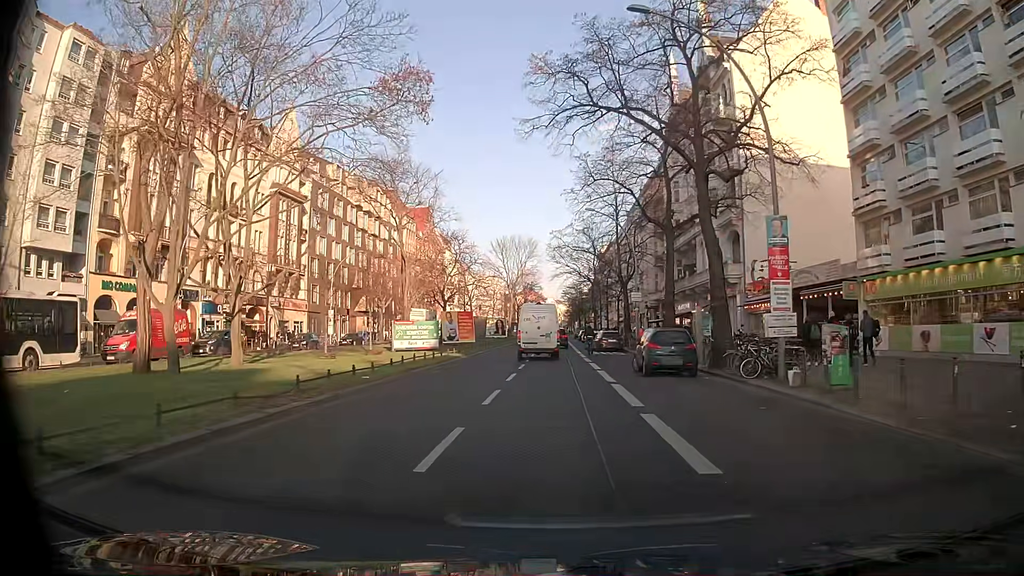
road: primary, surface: asphalt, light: Day
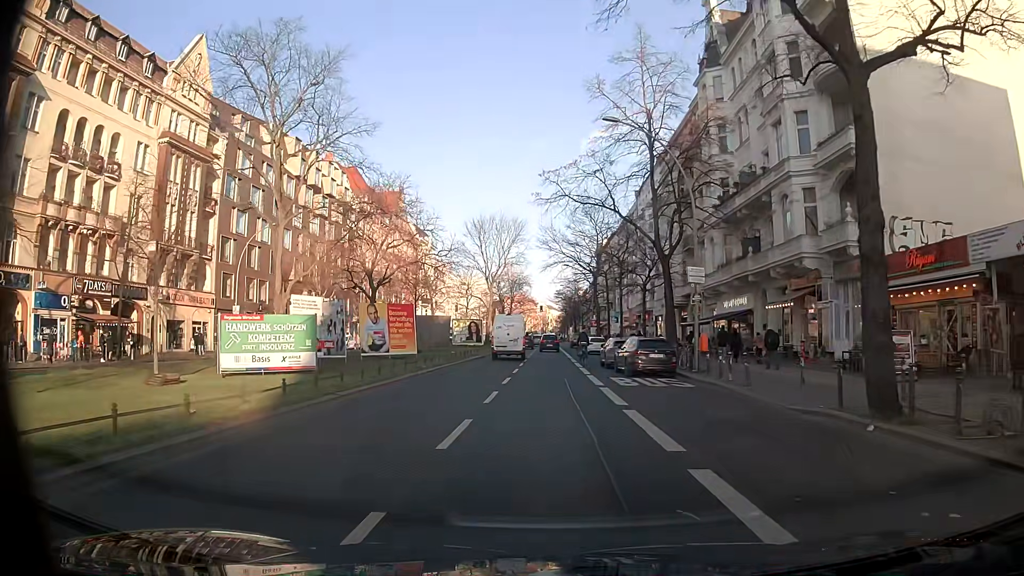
(0.0, +22.6) m; 0°
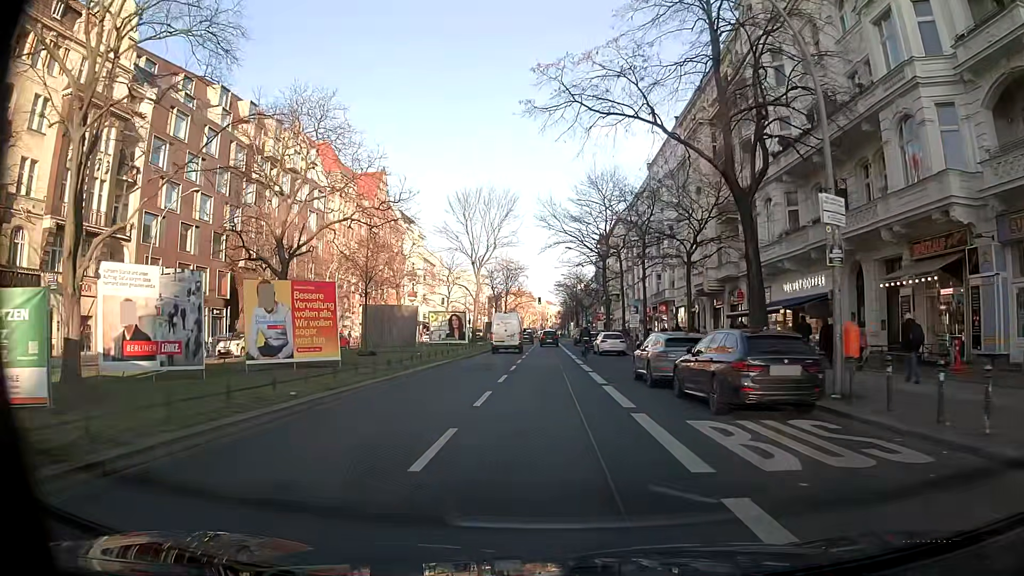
(0.0, +13.5) m; 0°
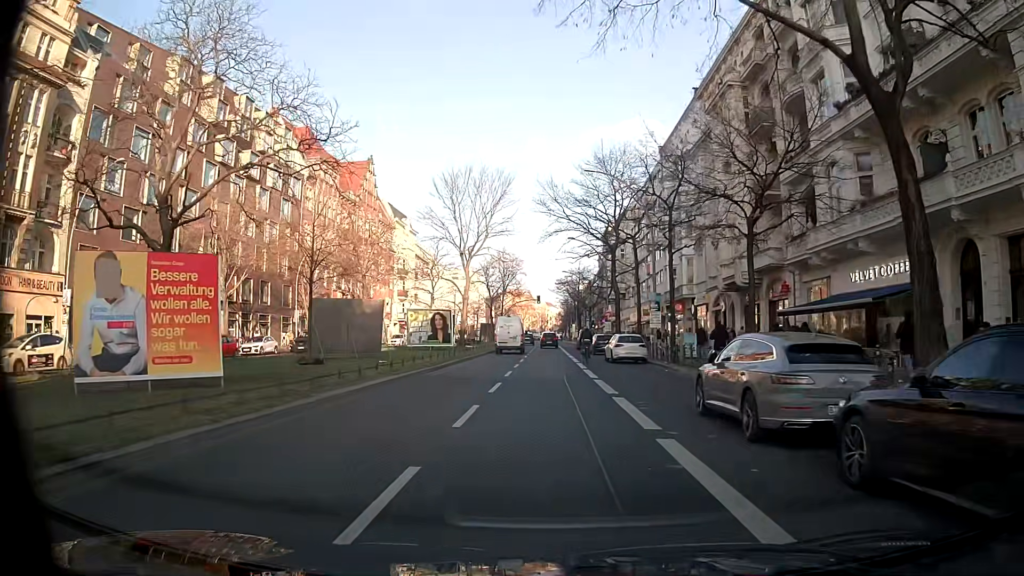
(0.0, +8.8) m; 0°
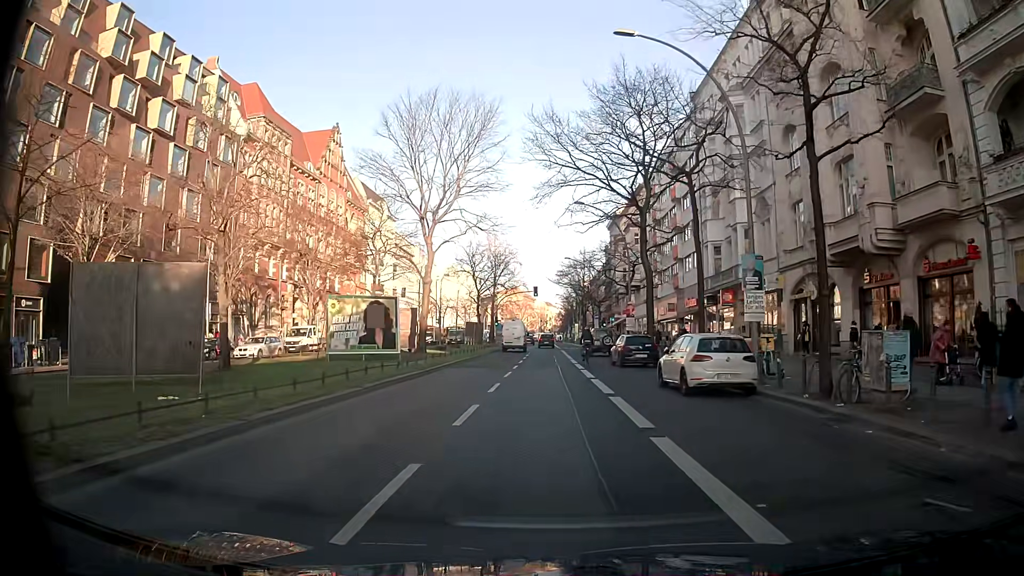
(0.0, +17.8) m; 0°
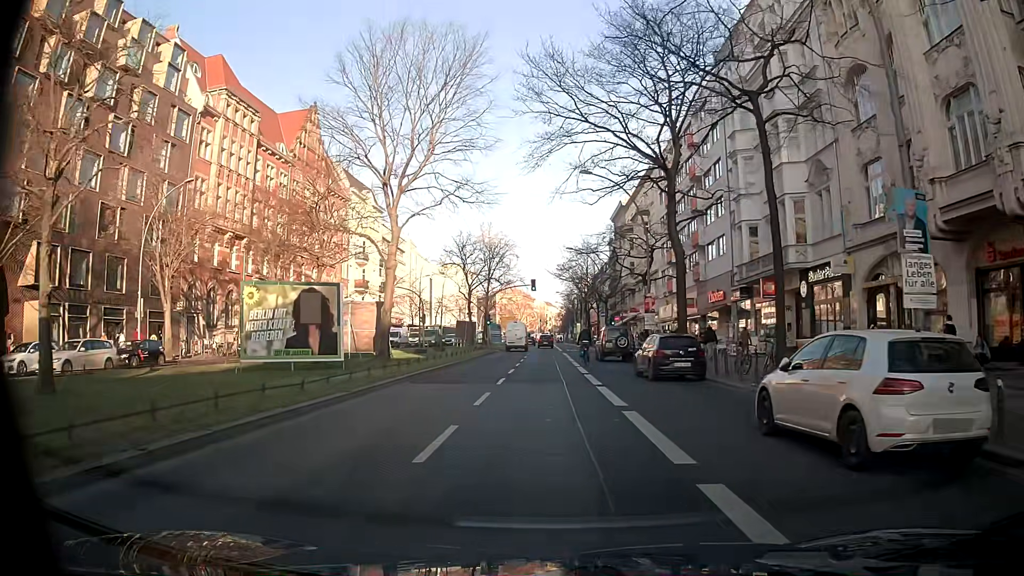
(0.0, +9.0) m; -1°
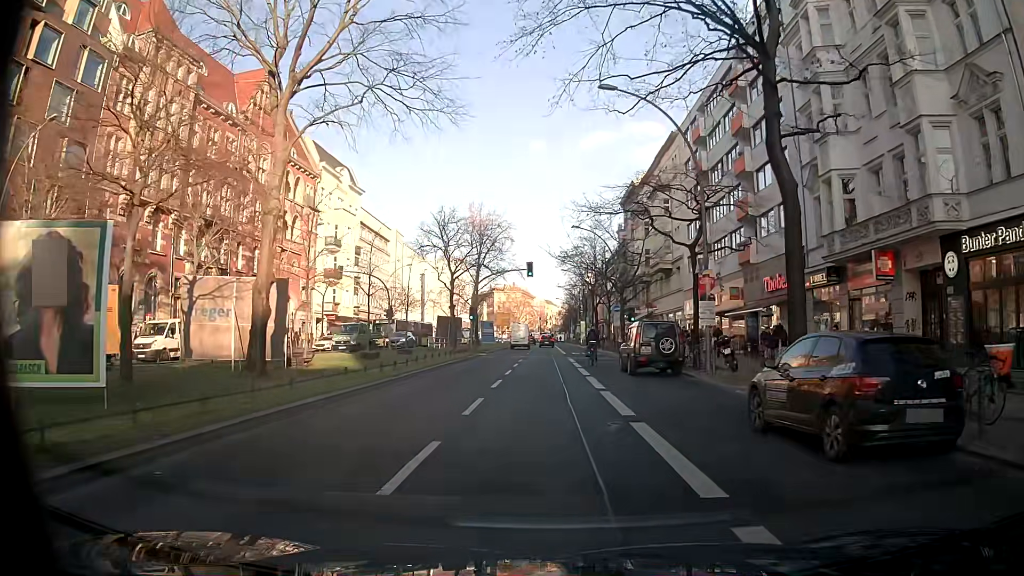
(+0.3, +13.5) m; 0°
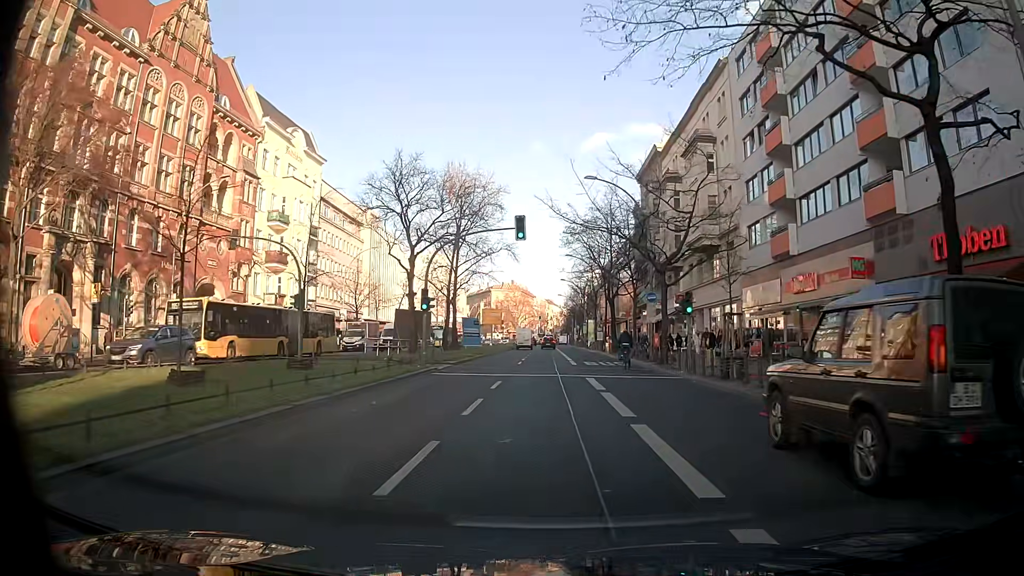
(+0.3, +18.1) m; 0°
(0, +10) (0, +20) (0, +30) (+1, +40) (+1, +50) (+1, +60) (+1, +70) (+1, +80) (+1, +90) (+2, +100) m
